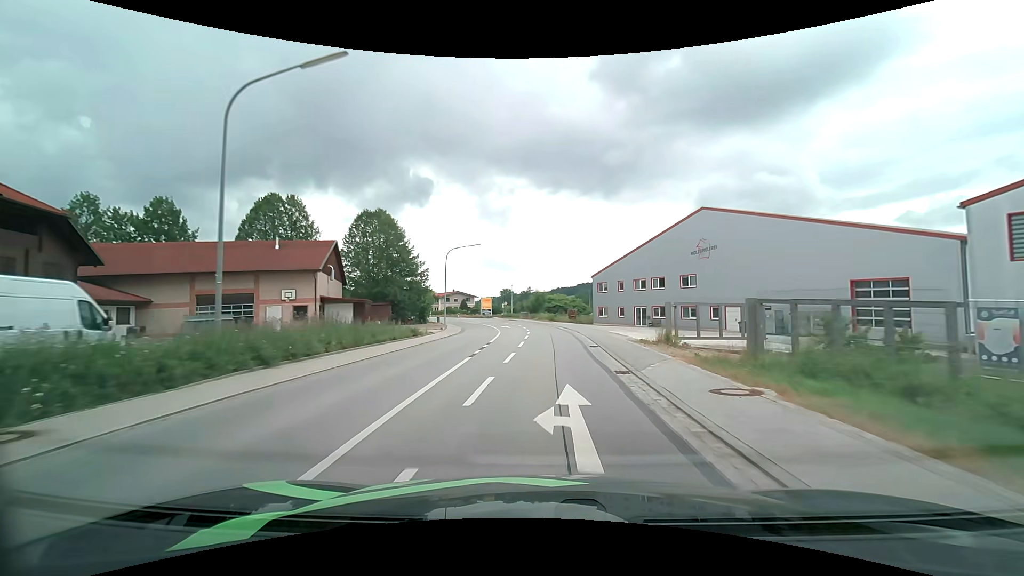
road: secondary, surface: asphalt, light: Day
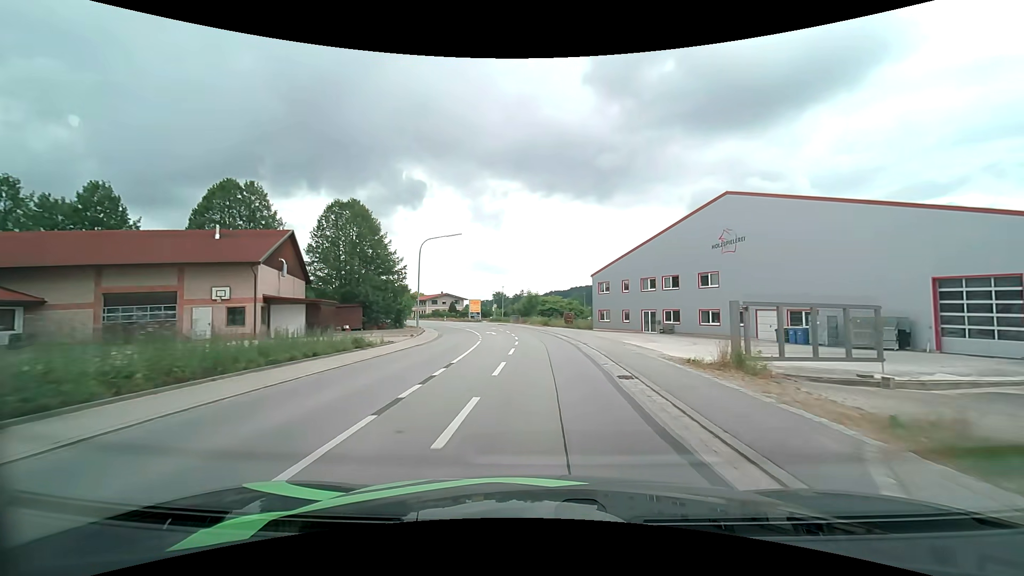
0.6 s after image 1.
(+0.1, +8.1) m; +1°
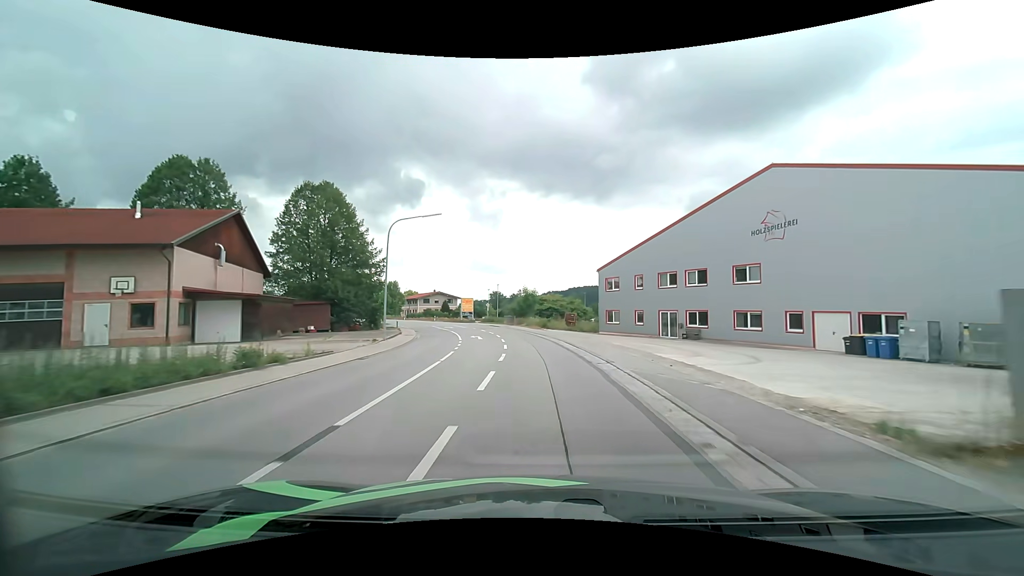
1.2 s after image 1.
(0.0, +8.1) m; 0°
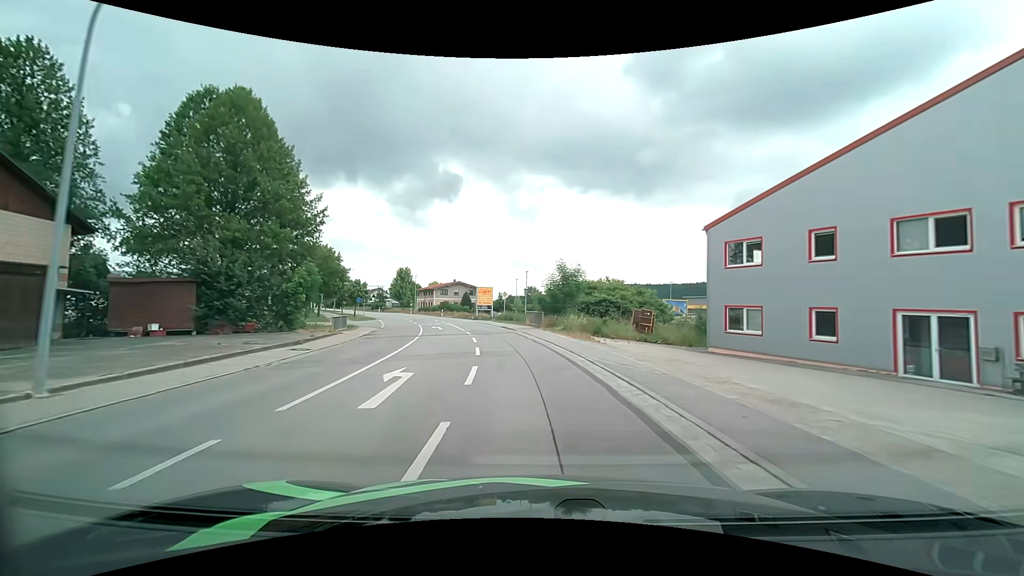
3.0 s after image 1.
(-0.5, +23.9) m; -4°
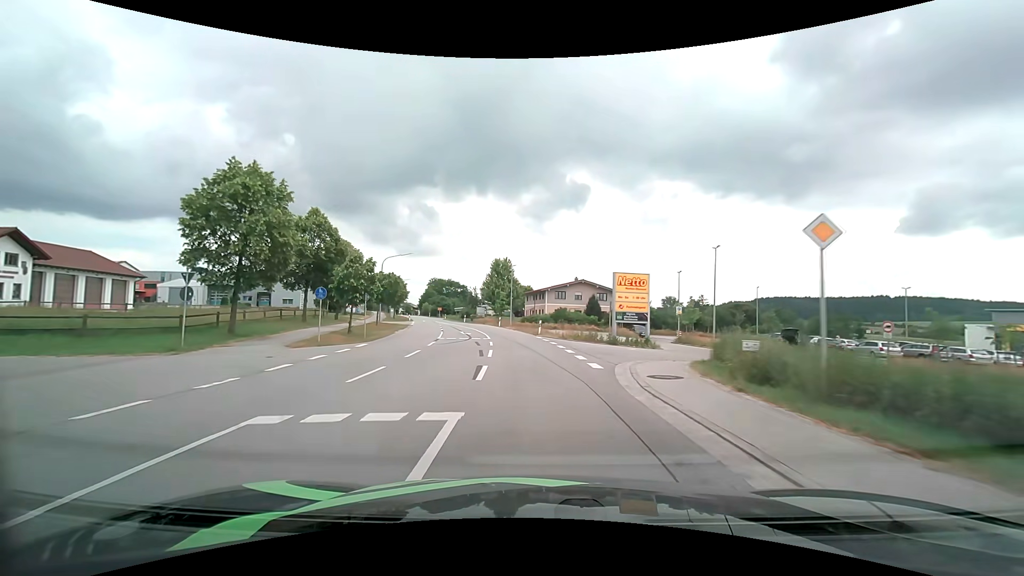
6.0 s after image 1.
(-5.0, +38.8) m; -14°
